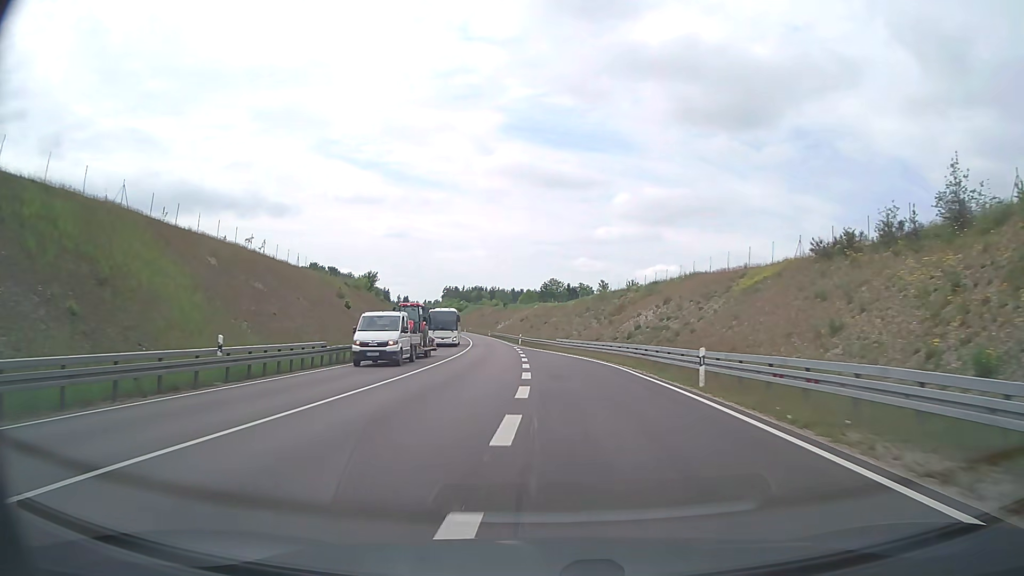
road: trunk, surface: asphalt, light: Day
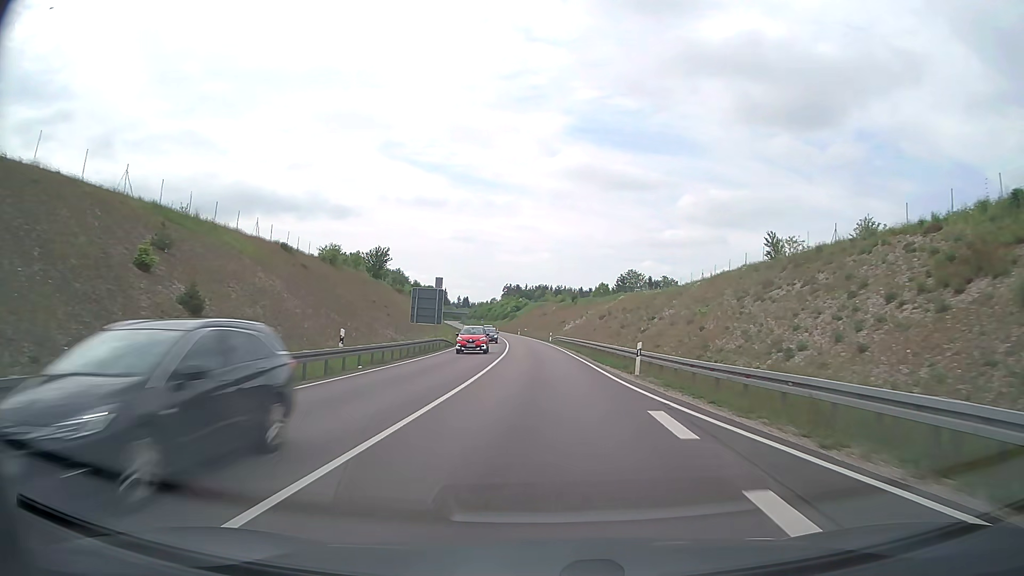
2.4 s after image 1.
(-3.2, +47.6) m; -6°
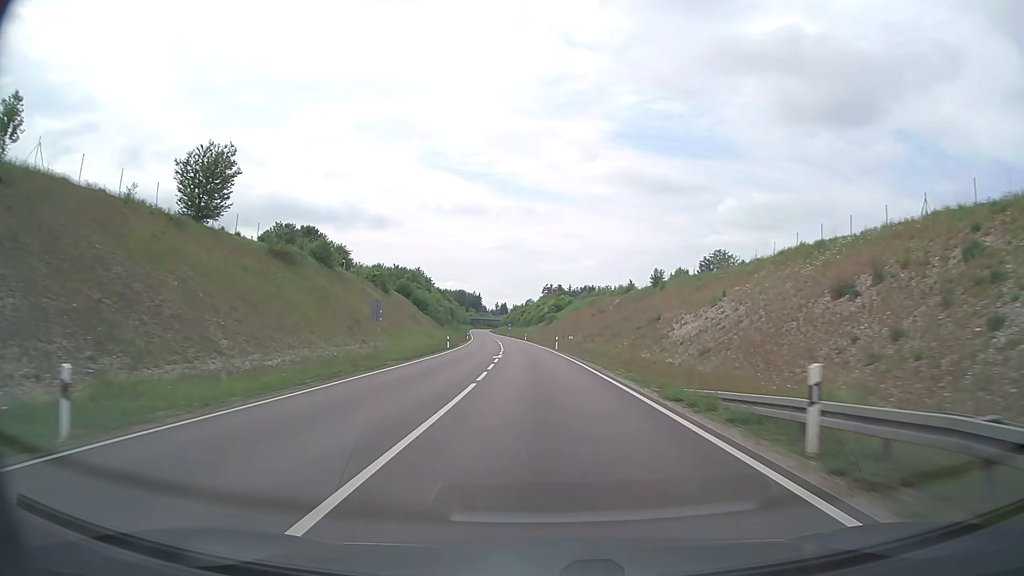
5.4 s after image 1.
(-1.5, +65.1) m; -4°
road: primary
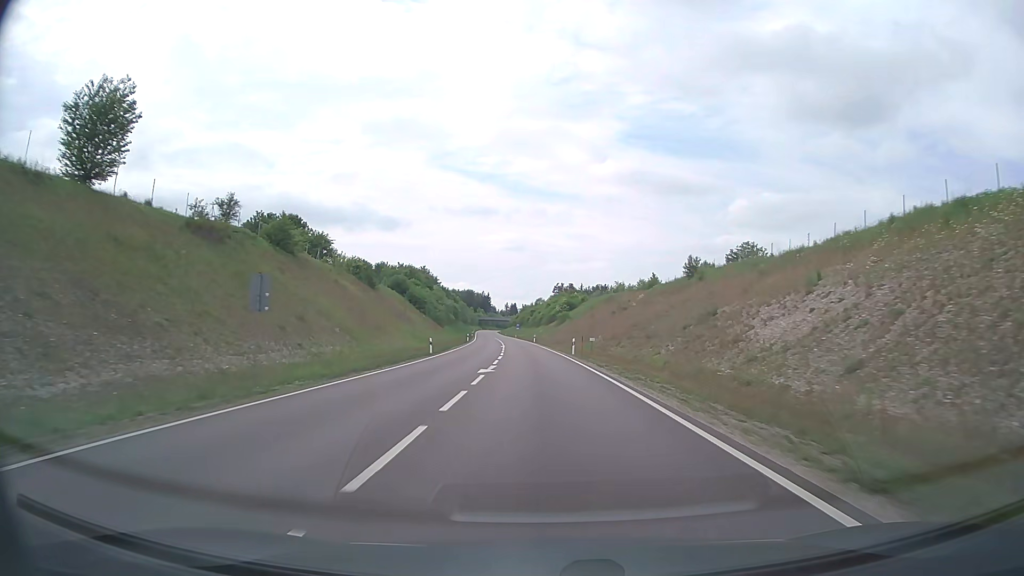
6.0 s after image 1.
(-0.1, +13.9) m; -1°
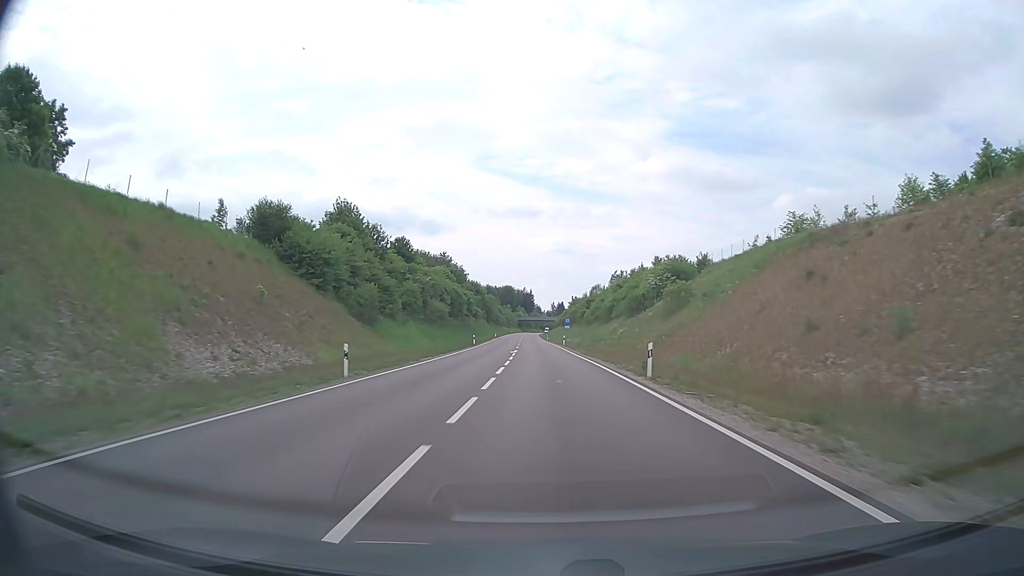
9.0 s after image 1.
(-2.9, +74.5) m; -4°
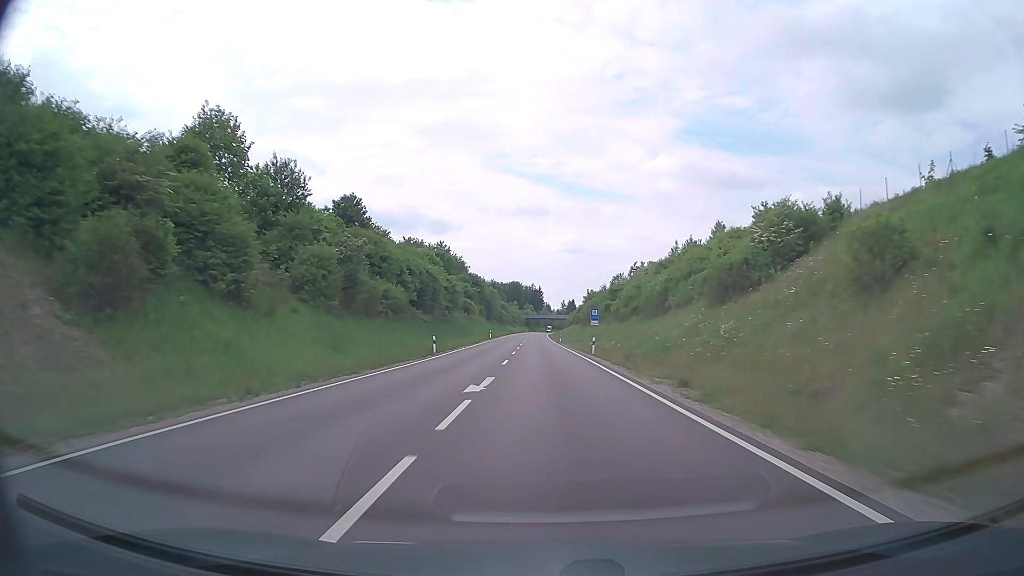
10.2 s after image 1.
(-0.3, +30.9) m; -1°
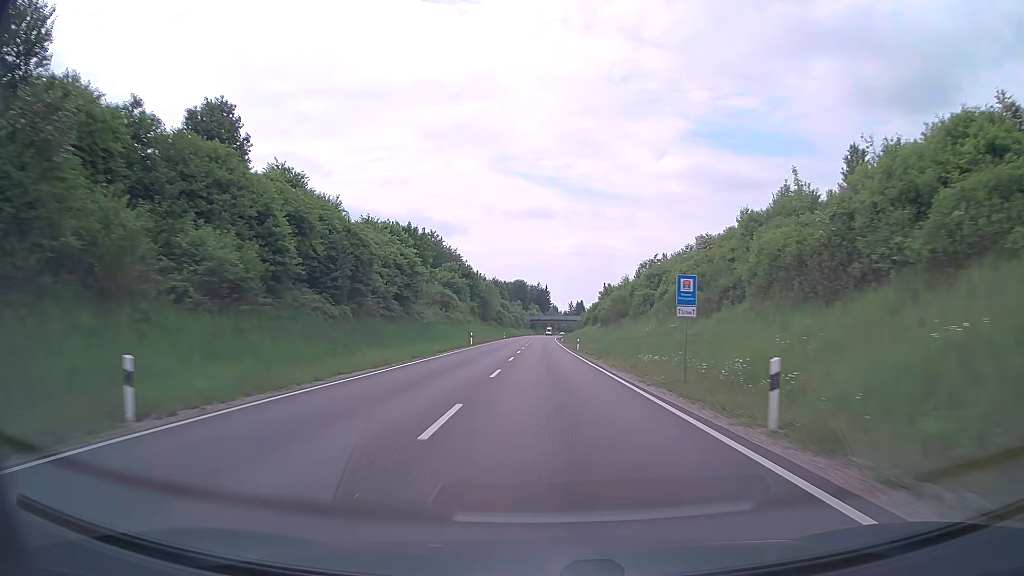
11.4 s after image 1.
(-0.2, +31.1) m; -1°
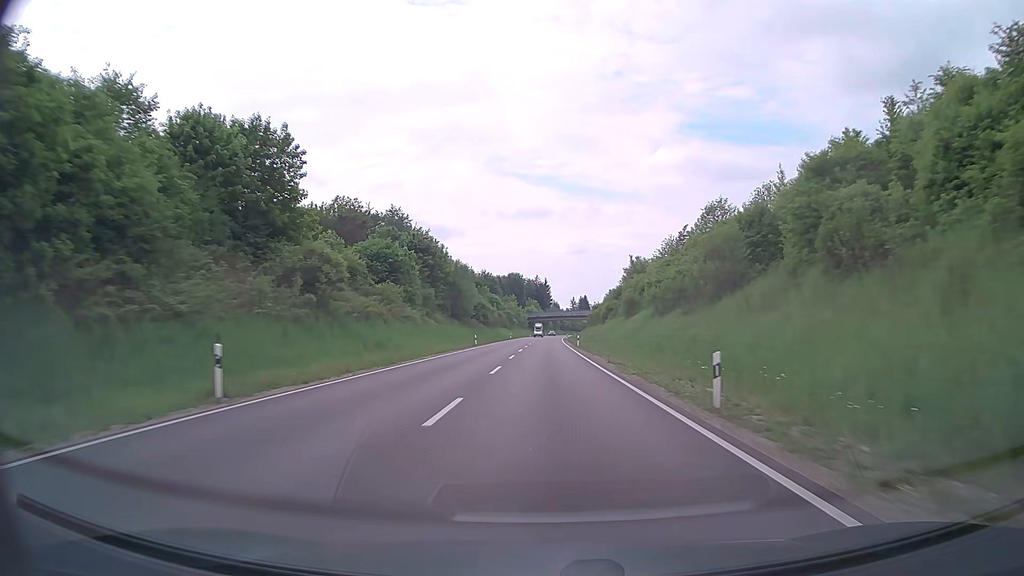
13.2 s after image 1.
(0.0, +47.3) m; 0°
(0, +10) (0, +20) (0, +30) (0, +40) (0, +50) (+1, +60) (+1, +70) (+1, +80) (+1, +90) (+1, +100) m
